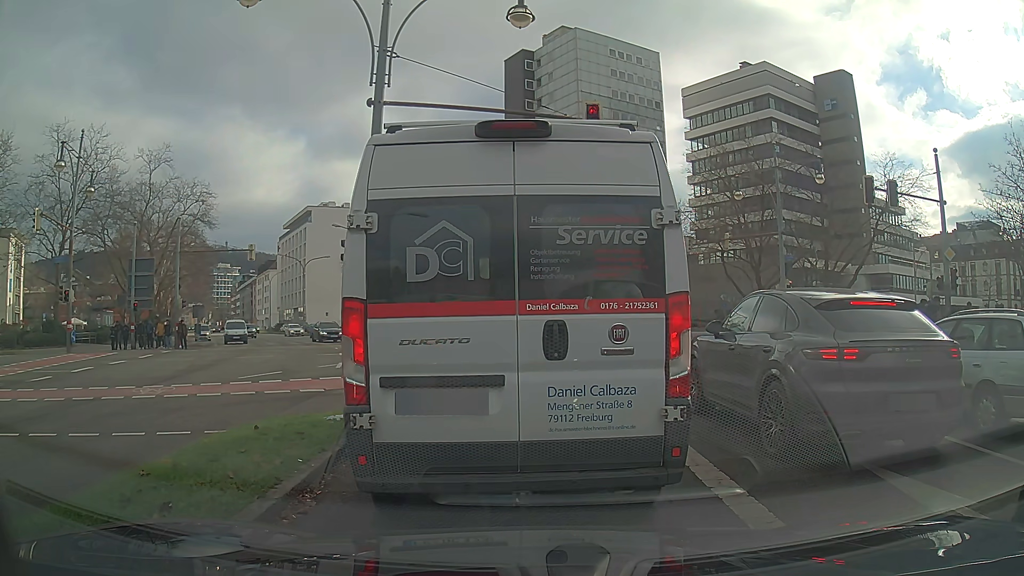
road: secondary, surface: asphalt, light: Day
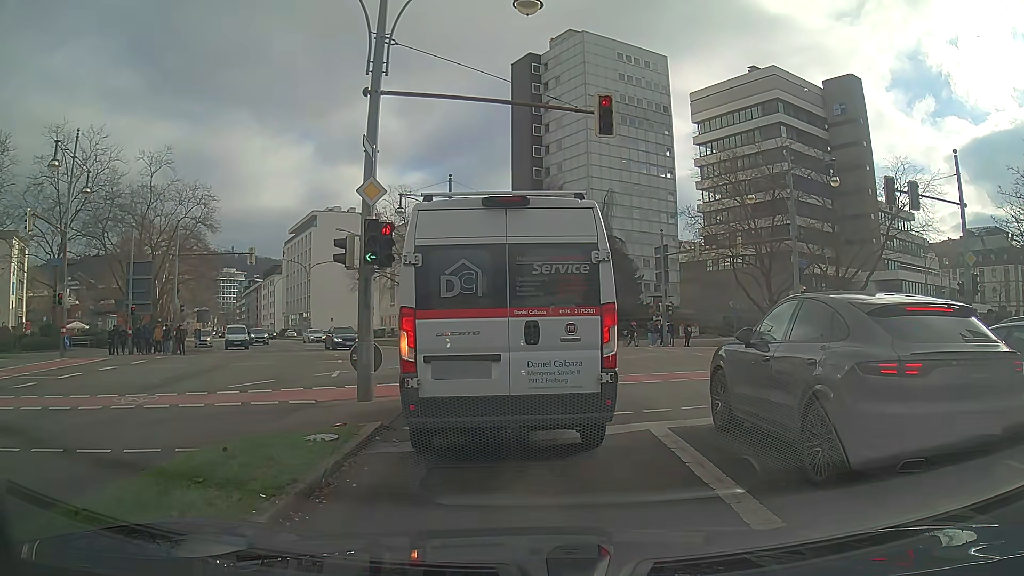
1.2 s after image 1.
(0.0, +1.1) m; 0°
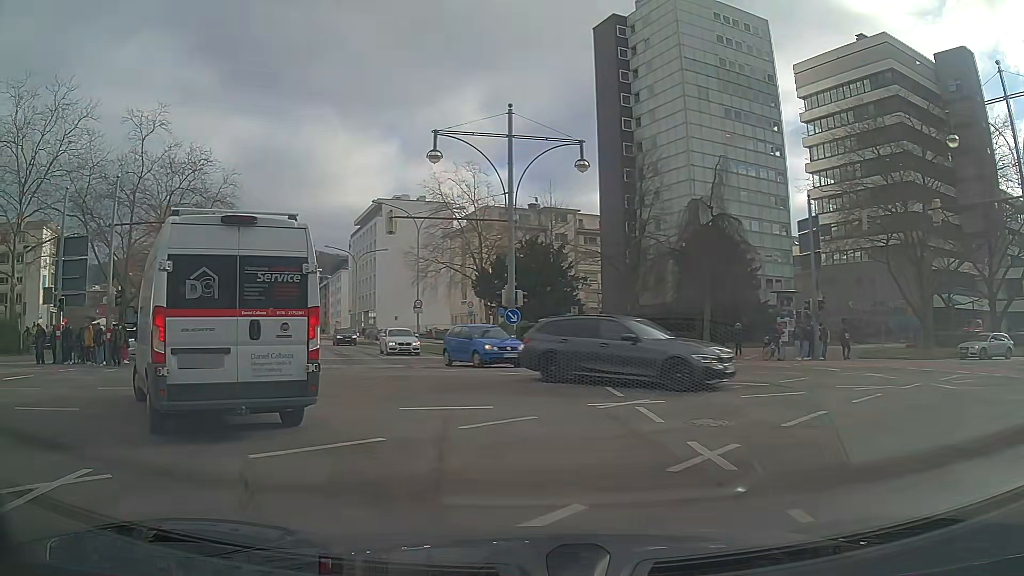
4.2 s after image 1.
(0.0, +14.2) m; -5°
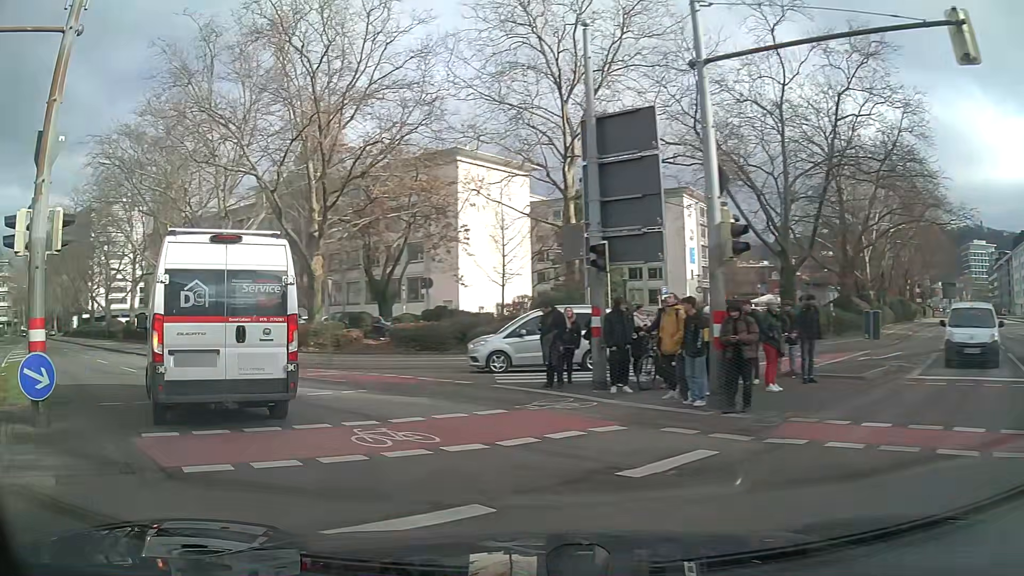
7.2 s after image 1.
(-8.0, +15.3) m; -58°
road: primary
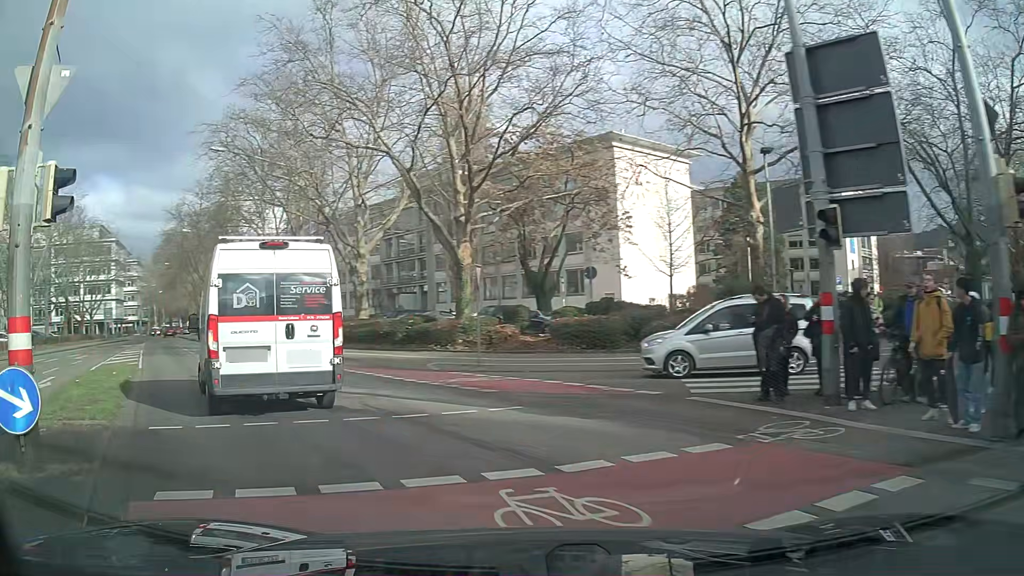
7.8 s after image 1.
(-0.5, +3.4) m; -15°
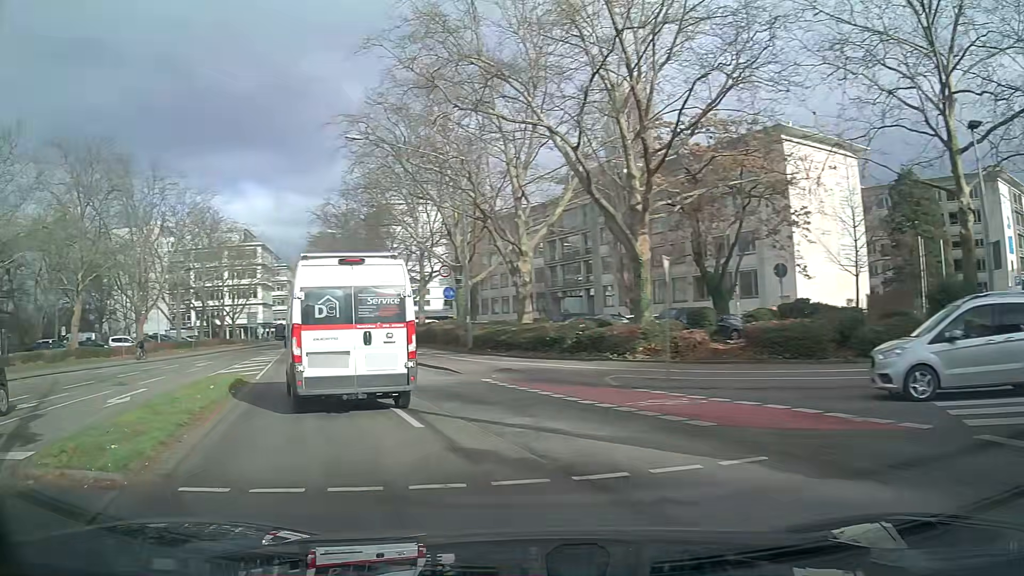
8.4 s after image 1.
(-0.4, +3.6) m; -15°
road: secondary
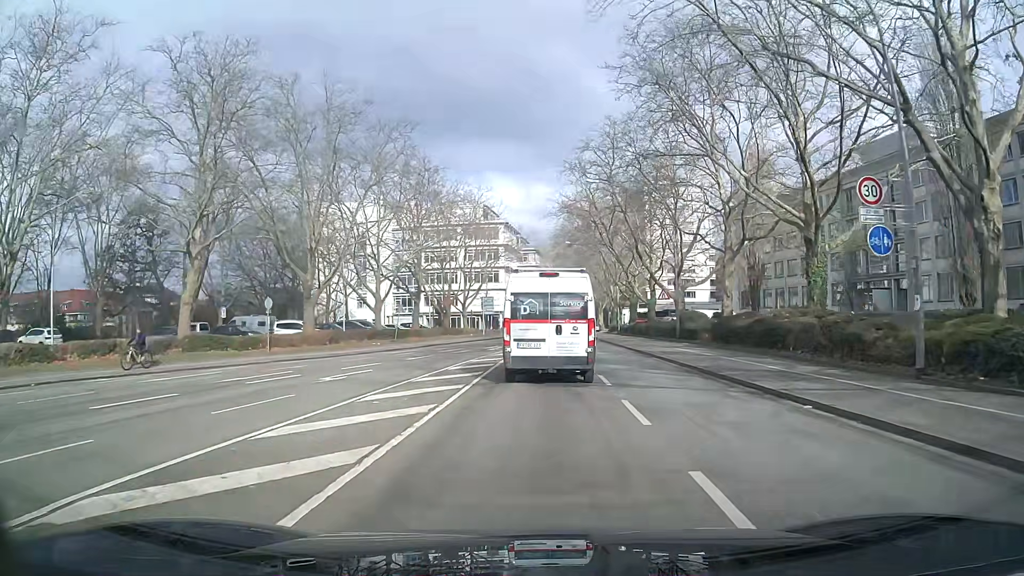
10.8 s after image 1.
(-4.6, +17.7) m; -19°
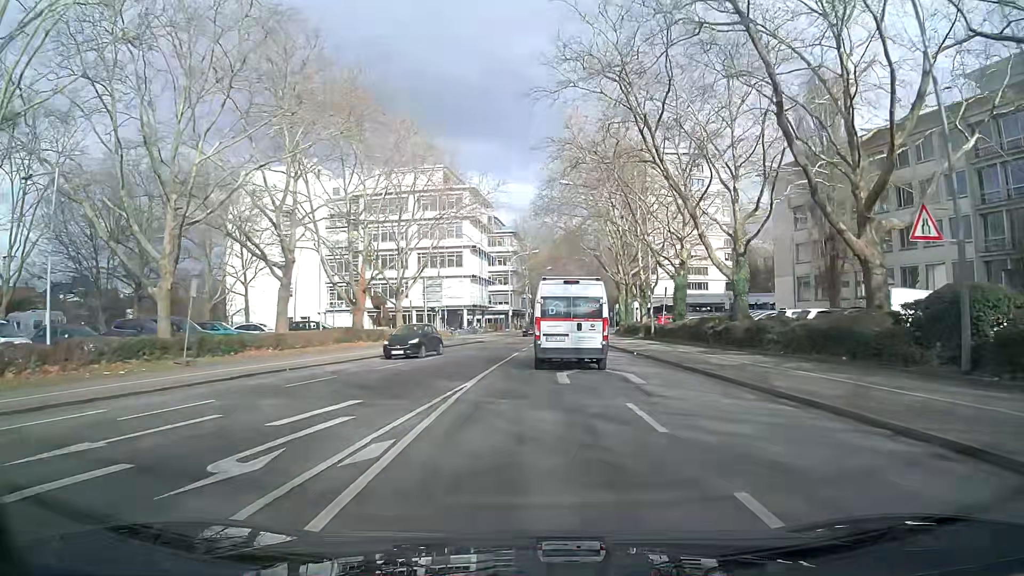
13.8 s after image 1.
(+0.4, +31.3) m; +1°
